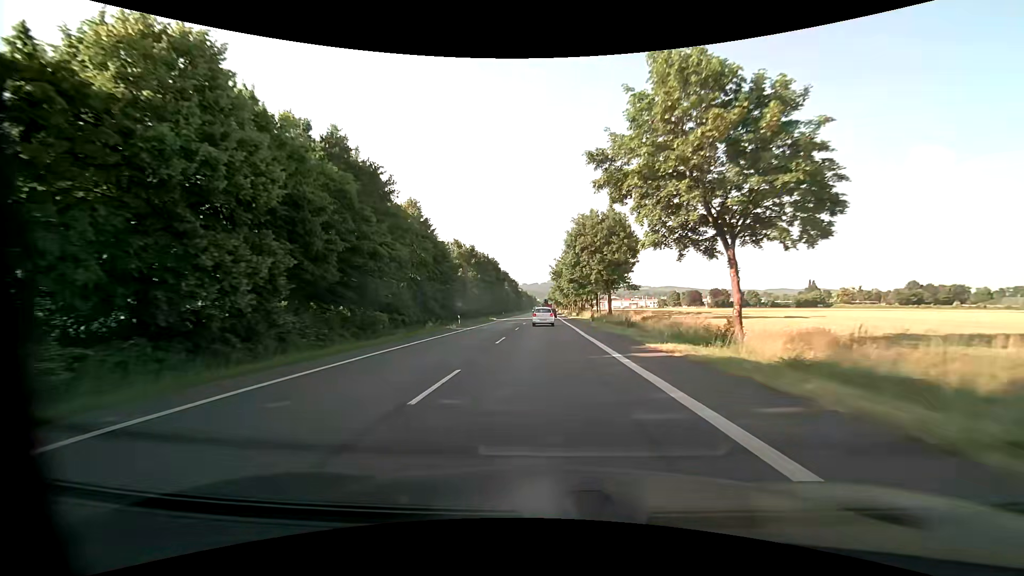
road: primary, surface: asphalt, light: Day
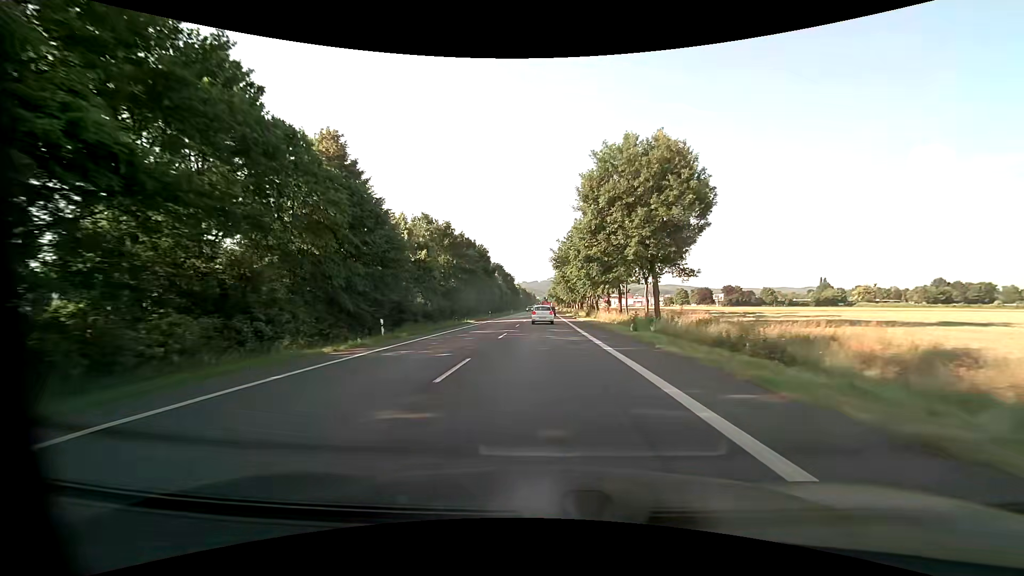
(0.0, +22.9) m; 0°
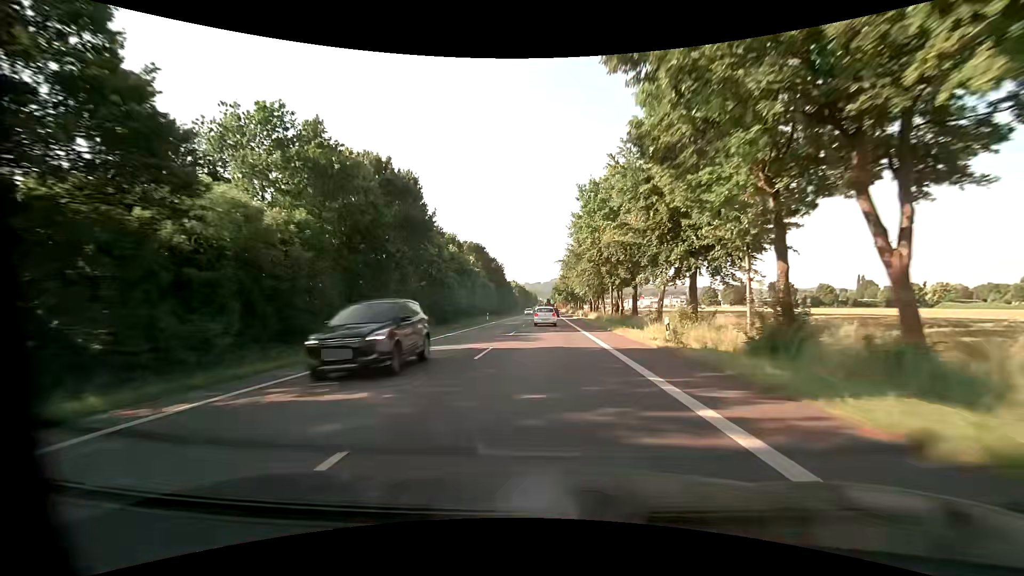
(-0.3, +57.1) m; 0°
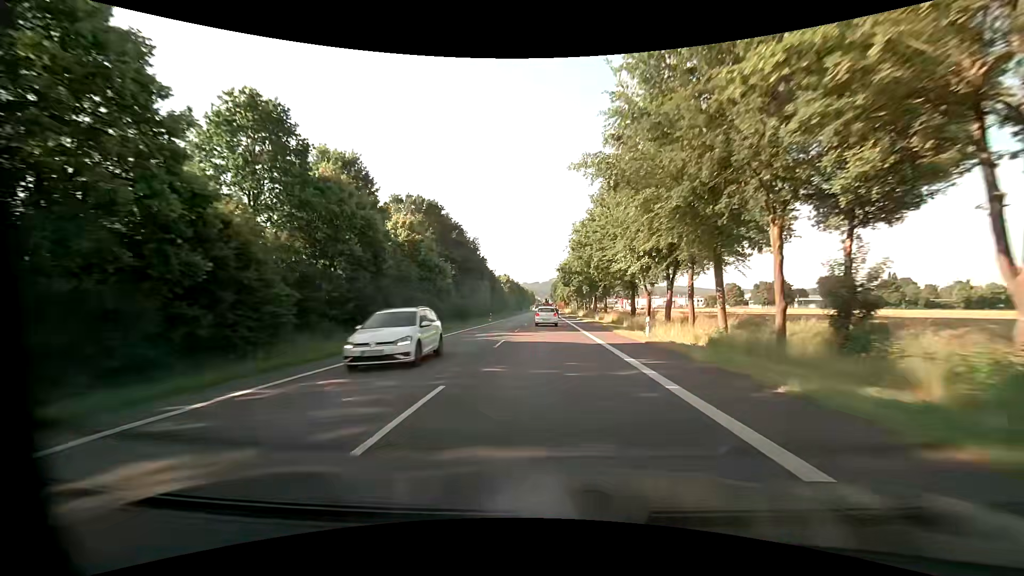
(-0.2, +45.2) m; 0°
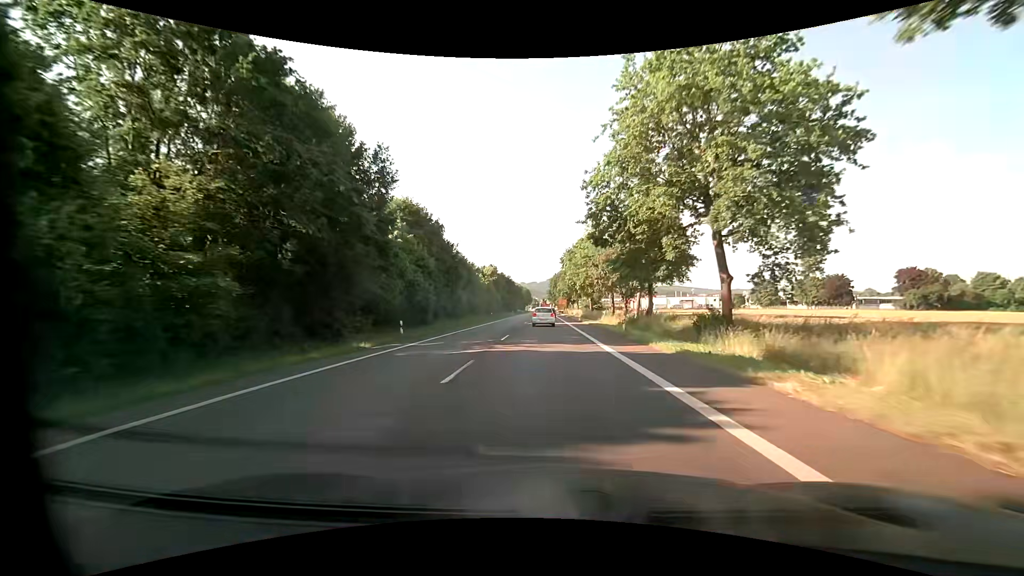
(+0.3, +45.0) m; 0°
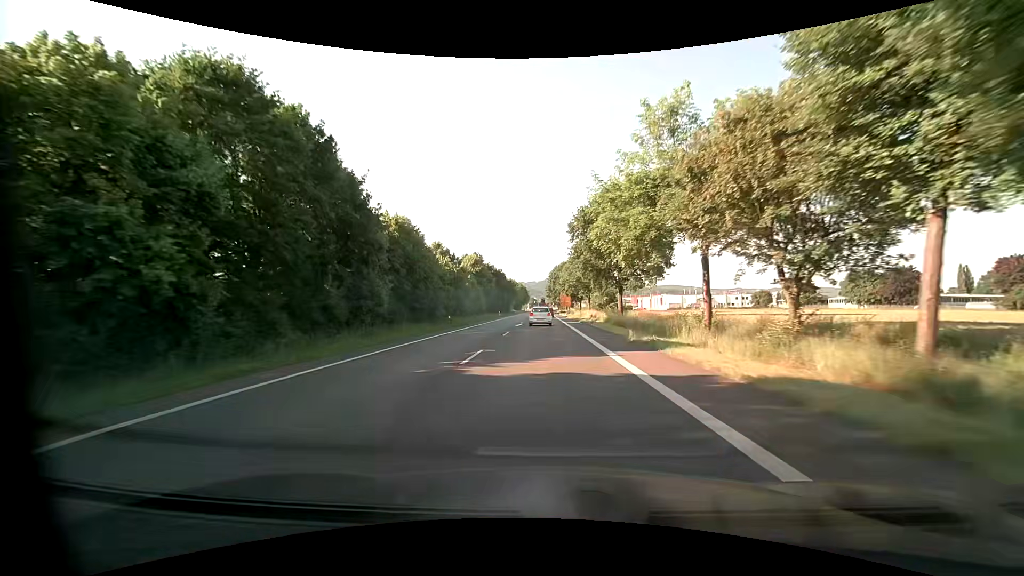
(+0.1, +33.7) m; 0°
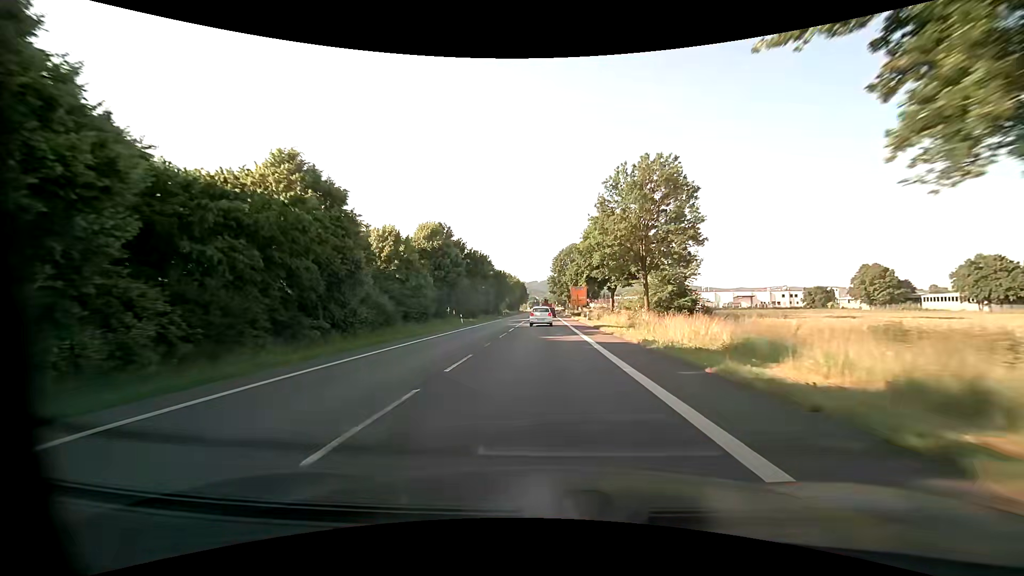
(+0.1, +45.2) m; 0°
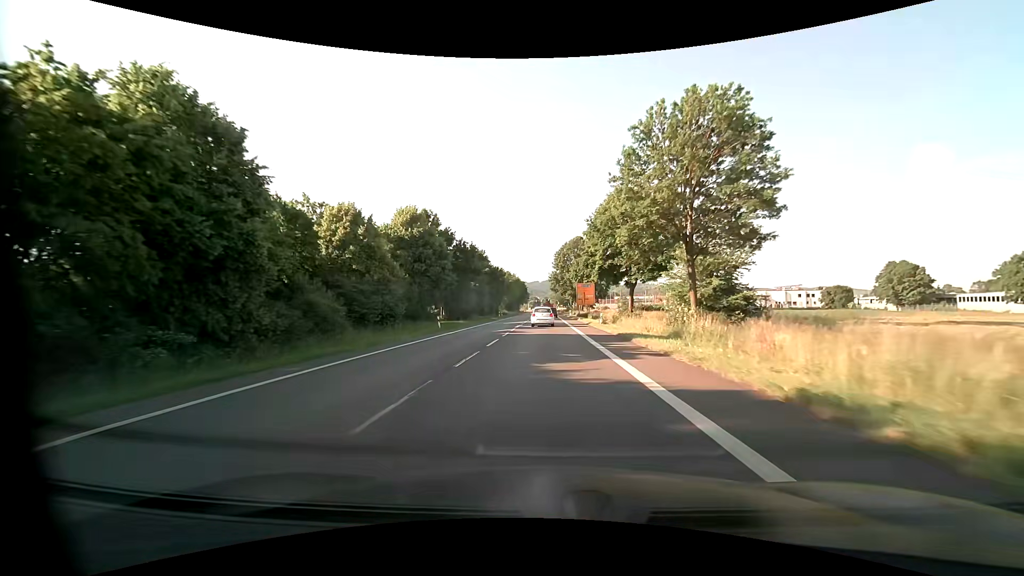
(0.0, +11.4) m; 0°
(0, +10) (0, +20) (0, +30) (0, +40) (0, +50) (0, +60) (0, +70) (0, +80) (0, +90) (0, +100) m
